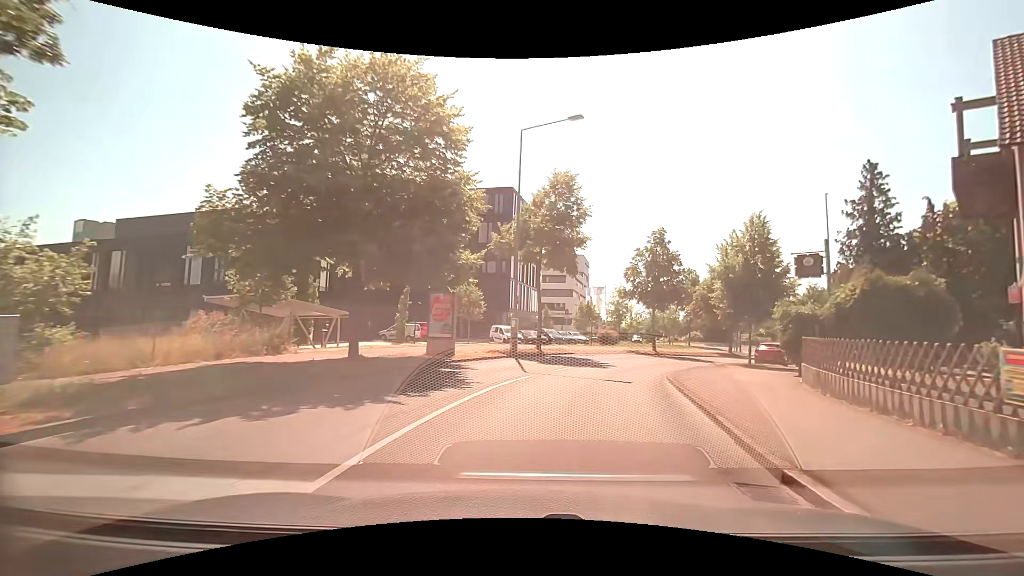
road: tertiary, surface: asphalt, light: Day
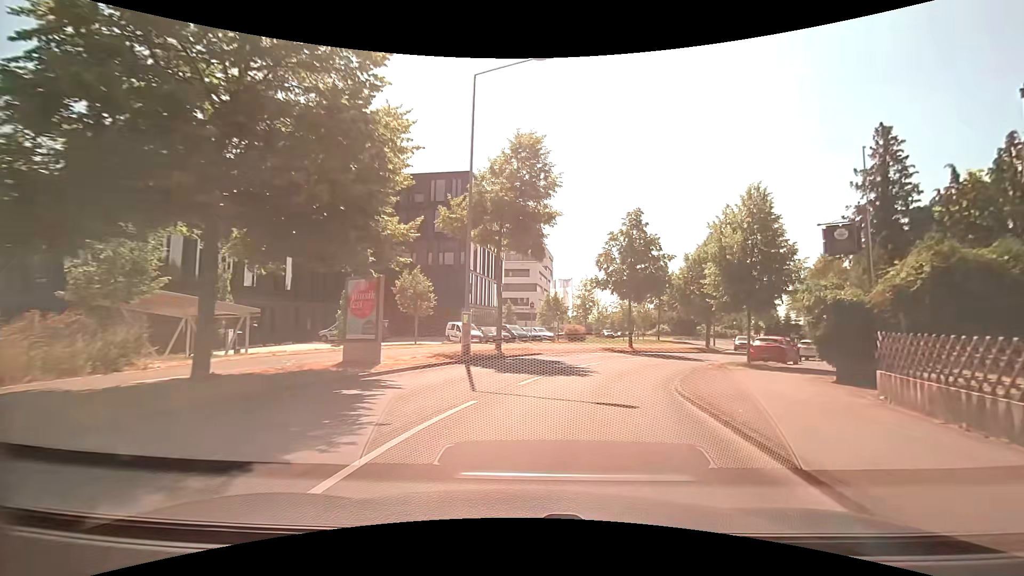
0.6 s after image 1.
(+0.2, +5.2) m; +5°
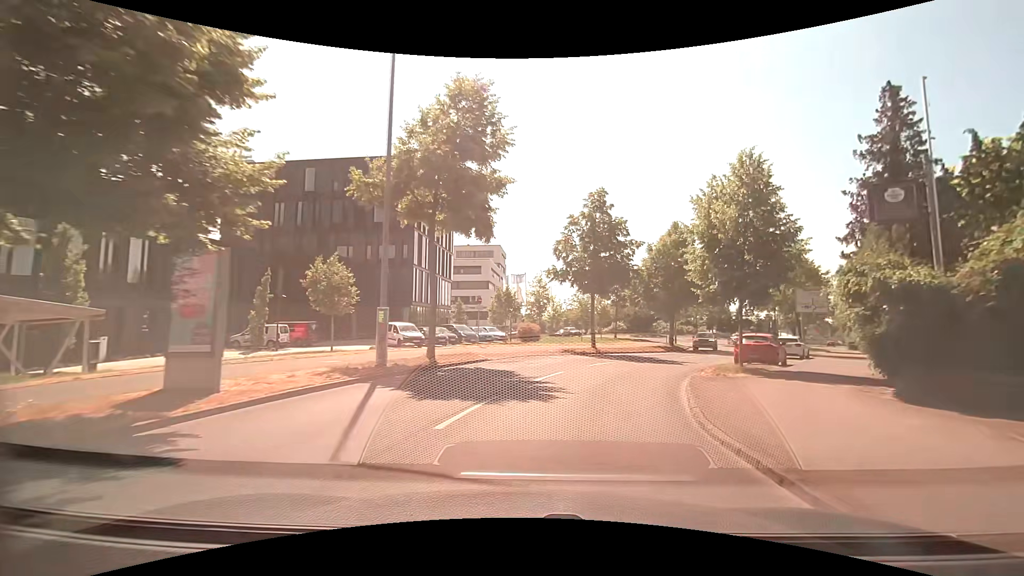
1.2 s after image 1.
(+0.2, +5.1) m; +5°
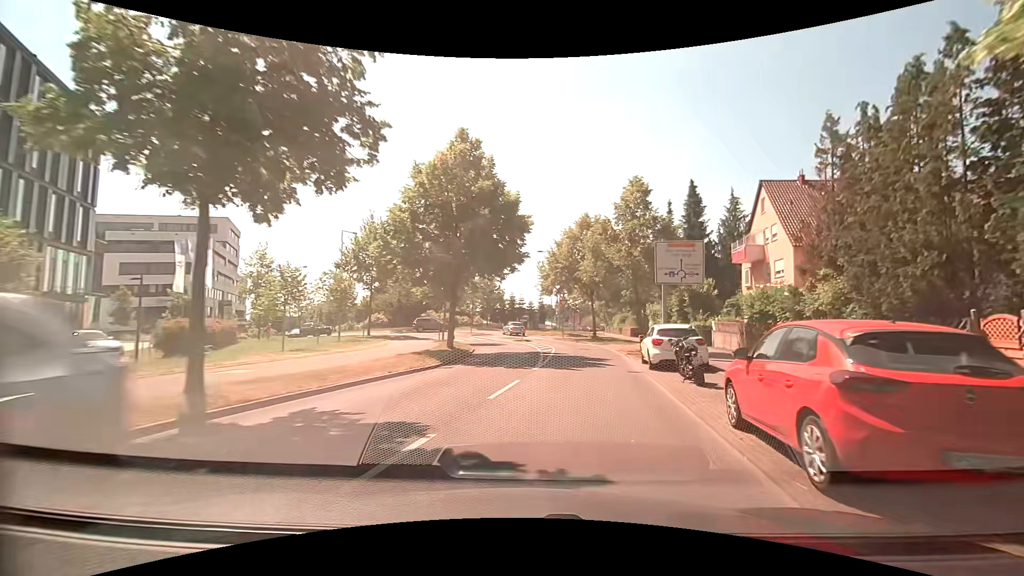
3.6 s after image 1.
(+4.3, +20.2) m; +25°
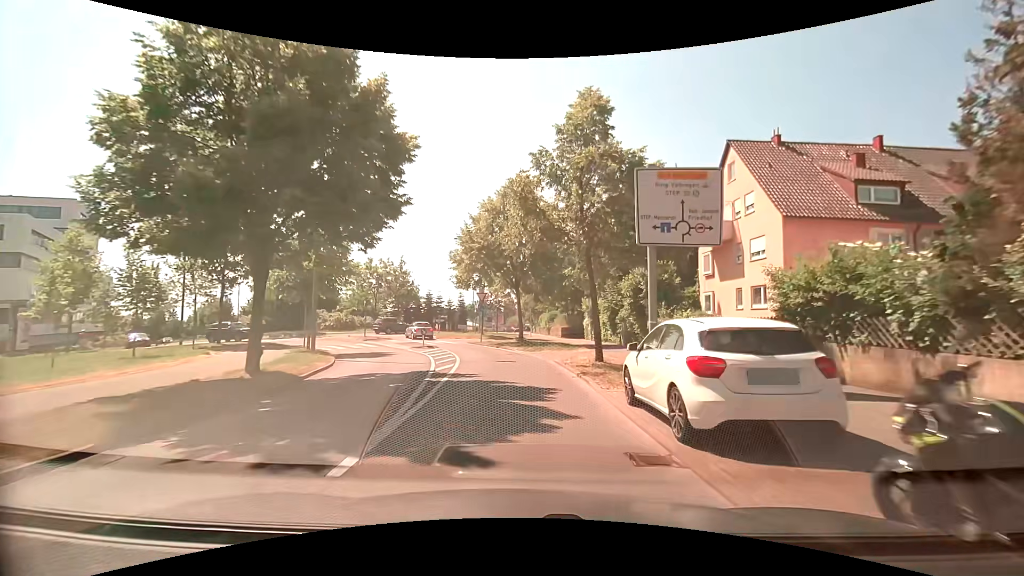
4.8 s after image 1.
(+1.1, +10.5) m; +10°
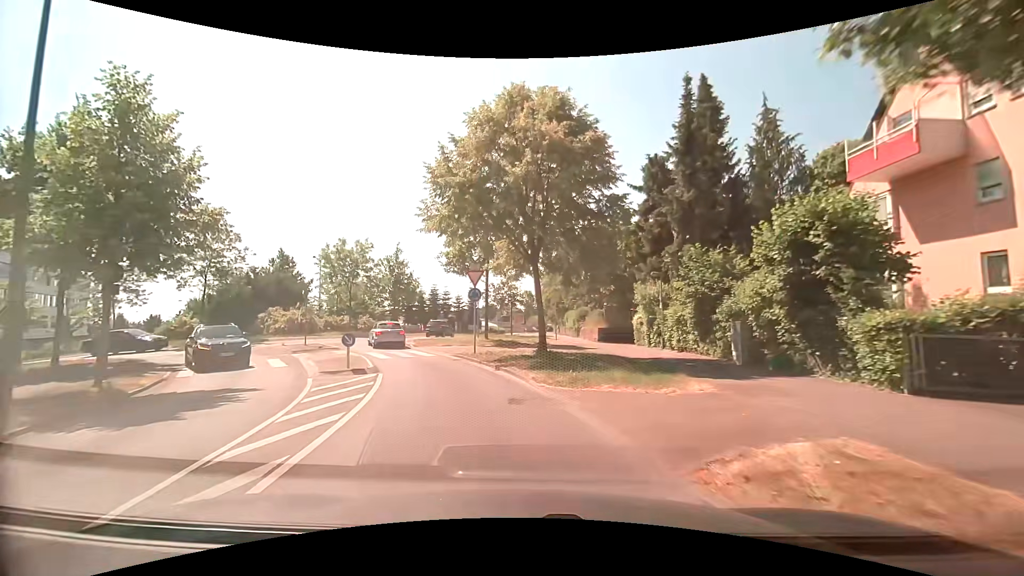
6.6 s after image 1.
(-0.1, +14.5) m; -3°
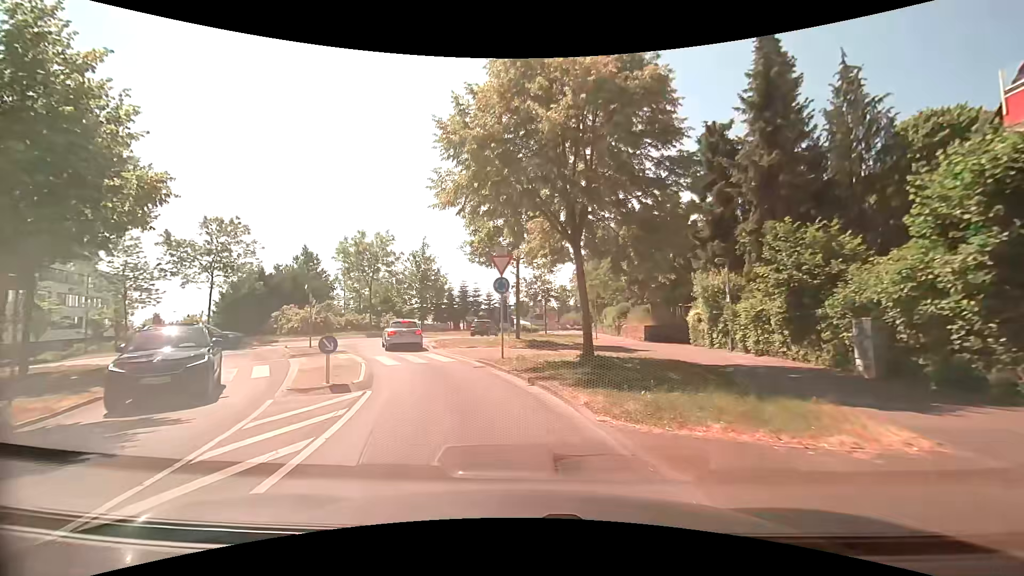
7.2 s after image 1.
(-0.1, +4.0) m; -3°
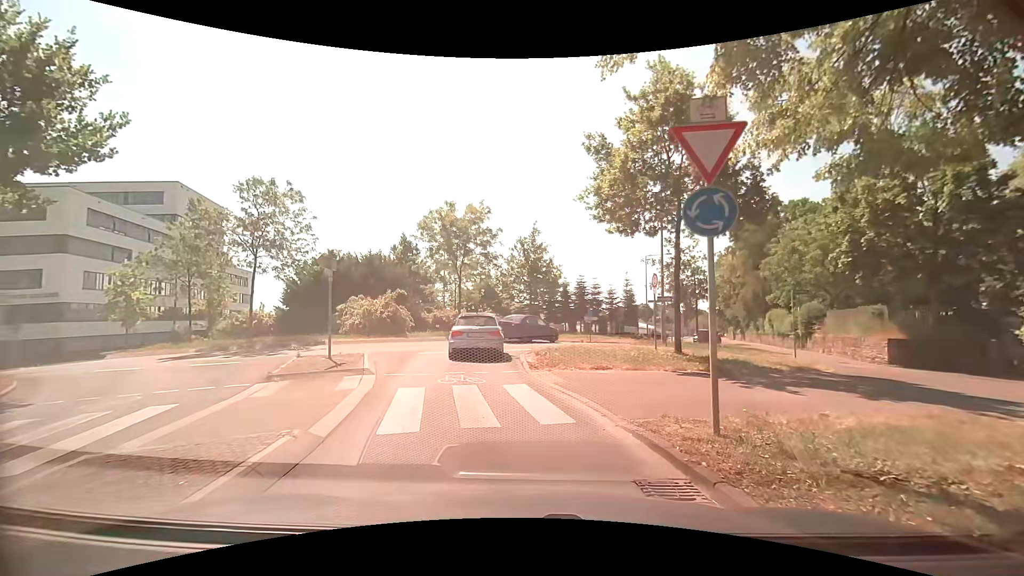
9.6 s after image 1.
(-1.1, +10.6) m; -14°
(-1, +10) (-2, +20) (+1, +29) (+5, +39) (+11, +47) (+18, +54) (+23, +62) (+27, +71) (+30, +81) (+33, +90) m
